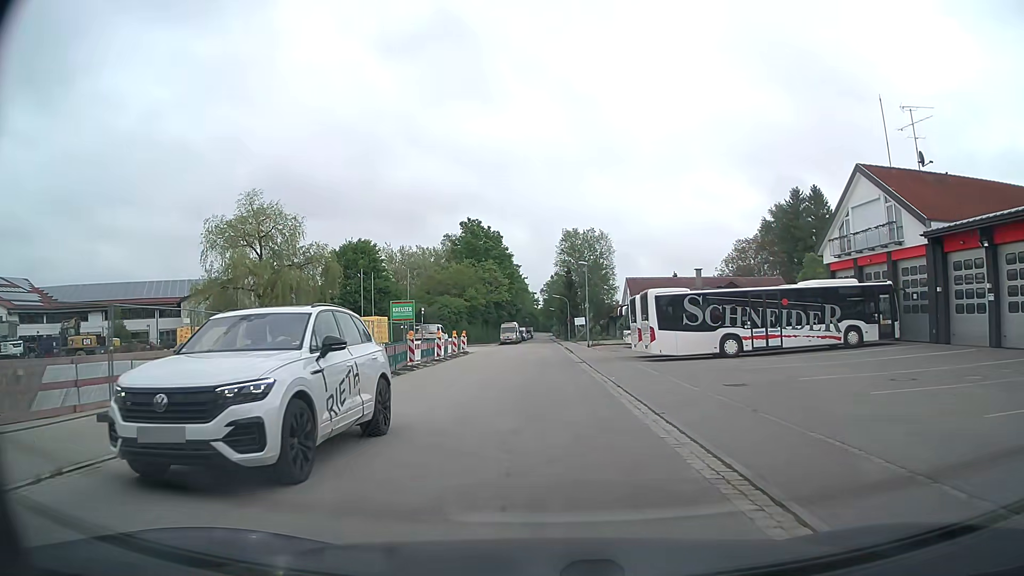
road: residential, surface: asphalt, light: Day
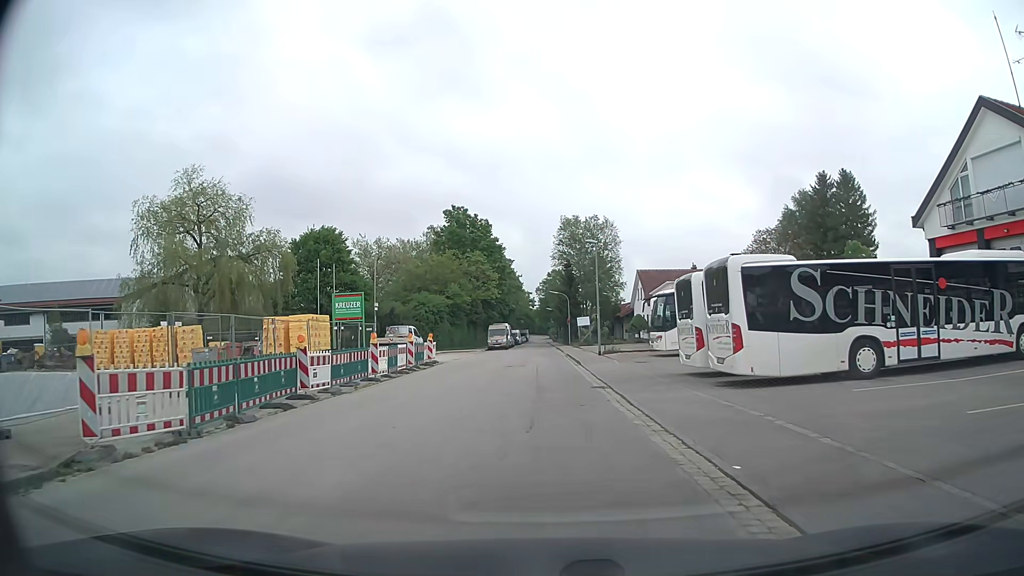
(-0.1, +12.9) m; 0°
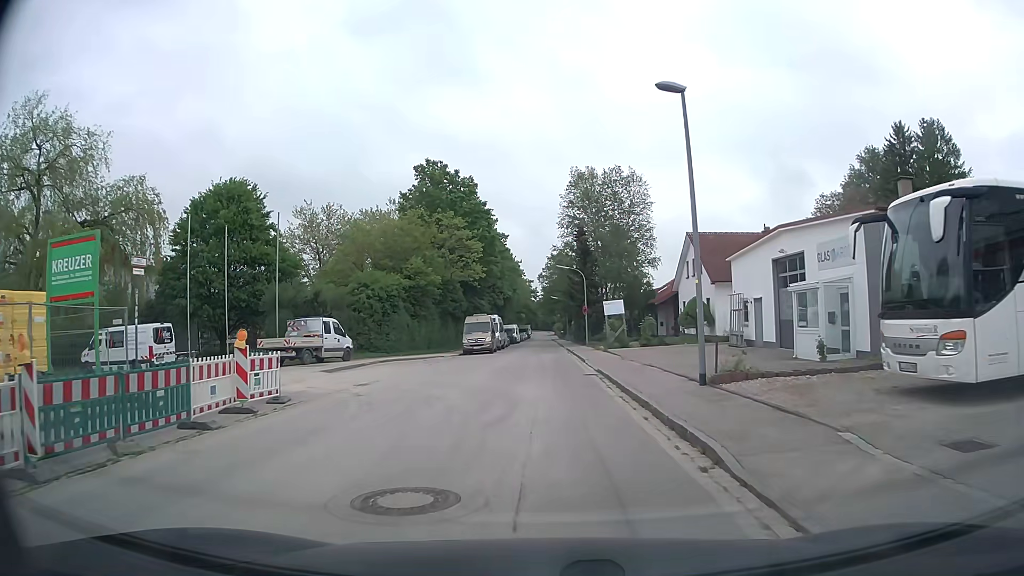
(0.0, +23.0) m; 0°
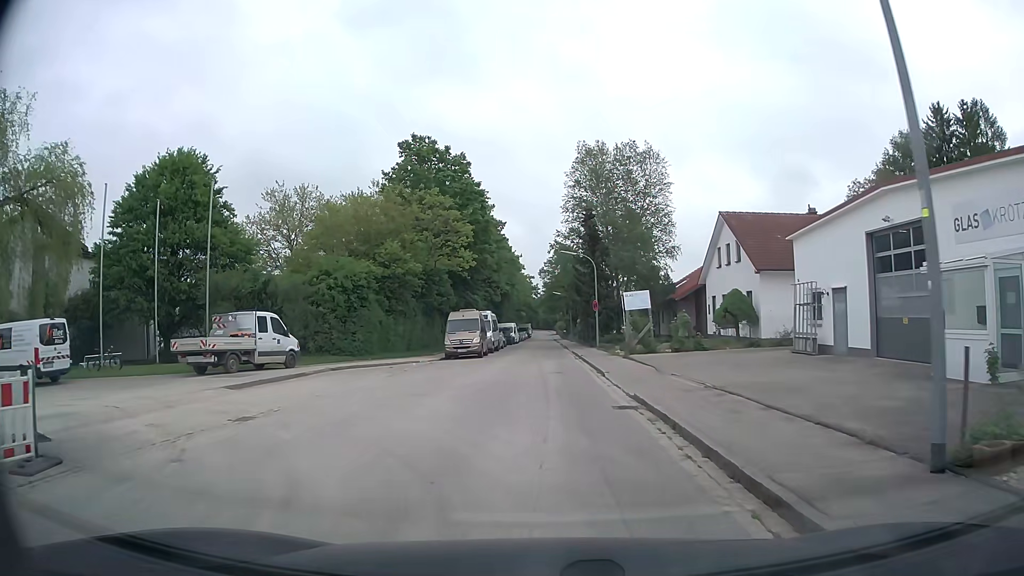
(0.0, +8.3) m; -1°
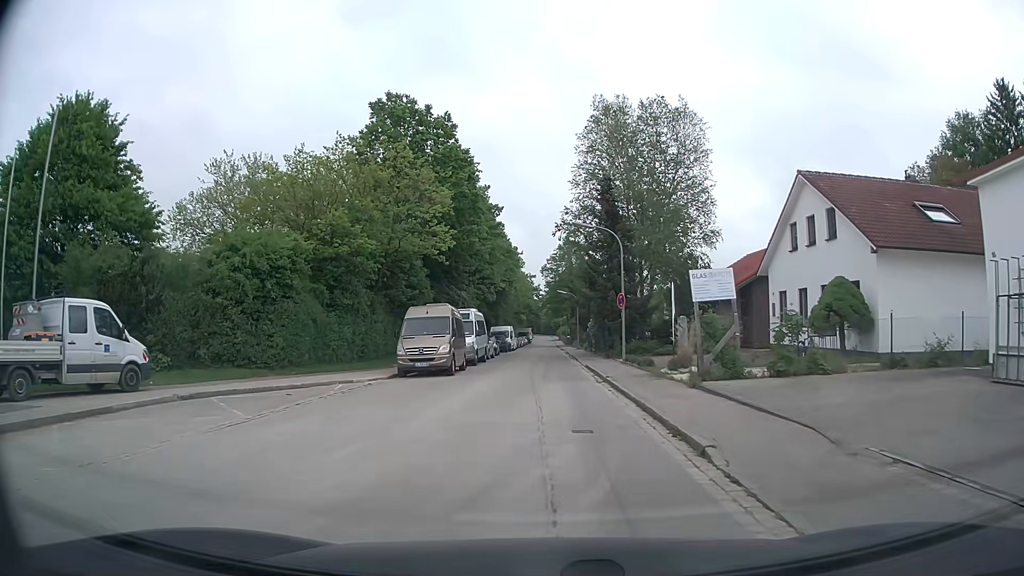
(+0.1, +11.9) m; 0°
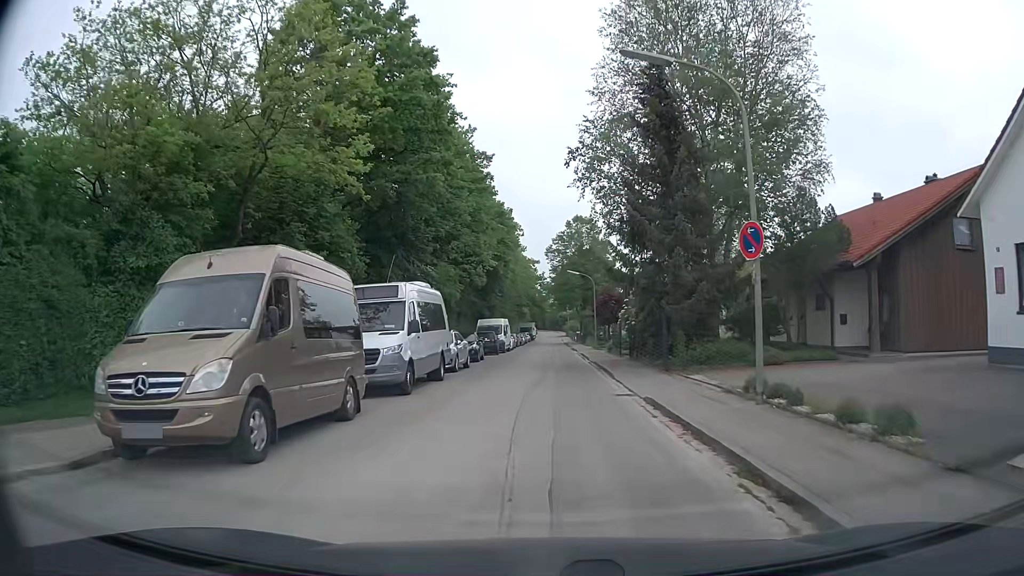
(+0.1, +16.8) m; 0°
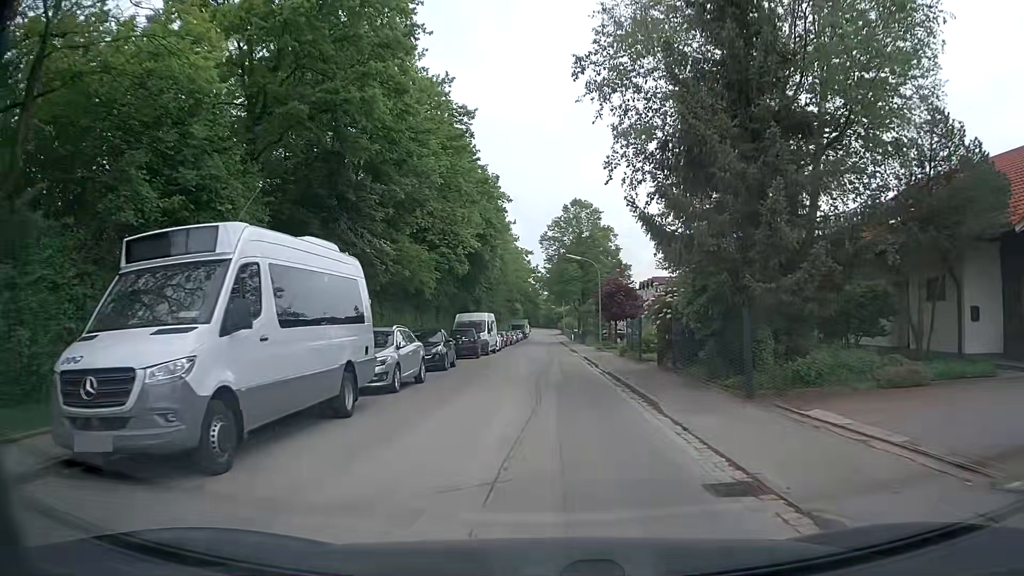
(0.0, +9.0) m; 0°
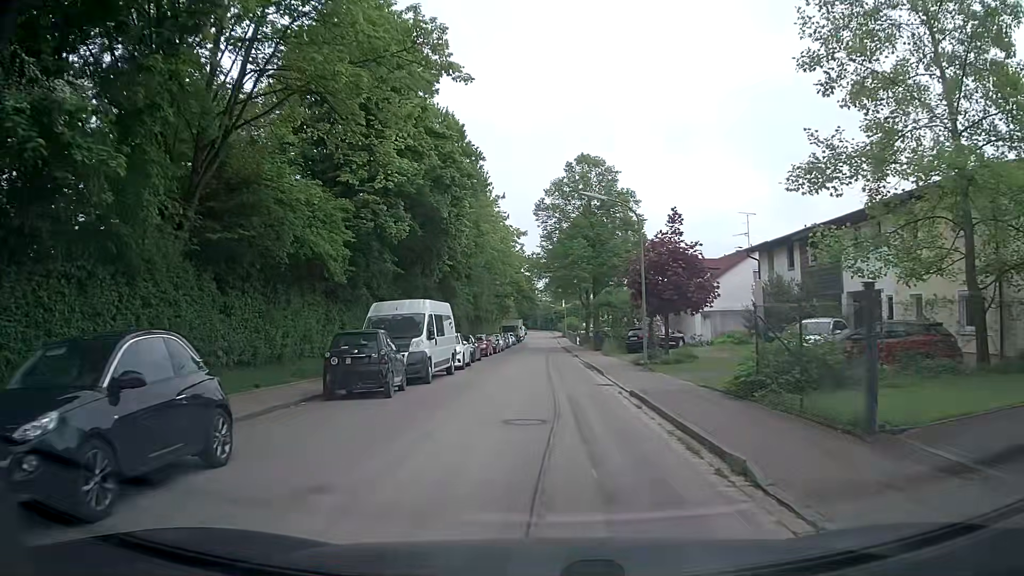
(+0.1, +18.6) m; -1°
(0, +10) (0, +20) (0, +30) (+1, +40) (+1, +50) (+1, +60) (+1, +70) (+1, +80) (+1, +90) (+2, +100) m
